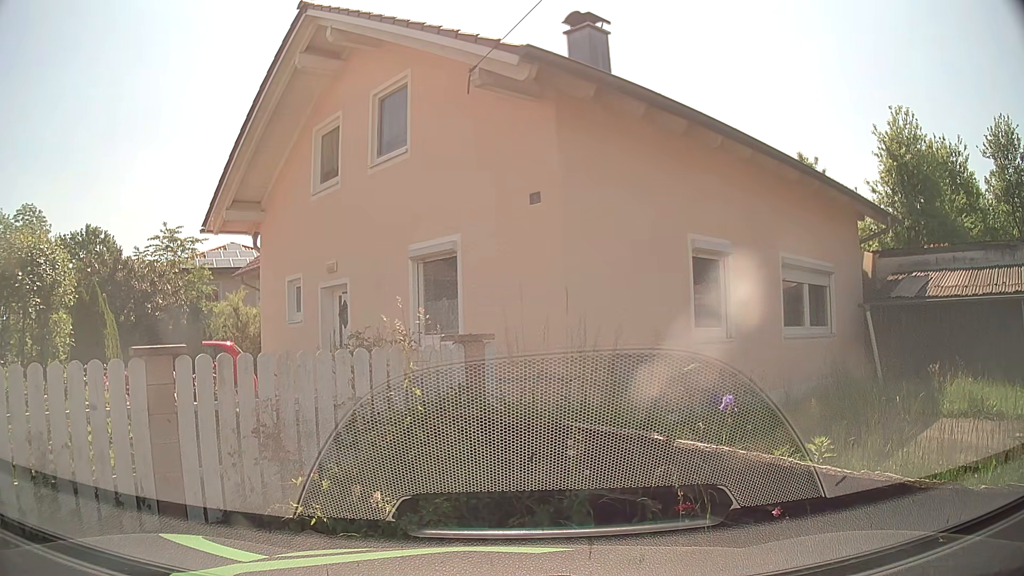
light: Day
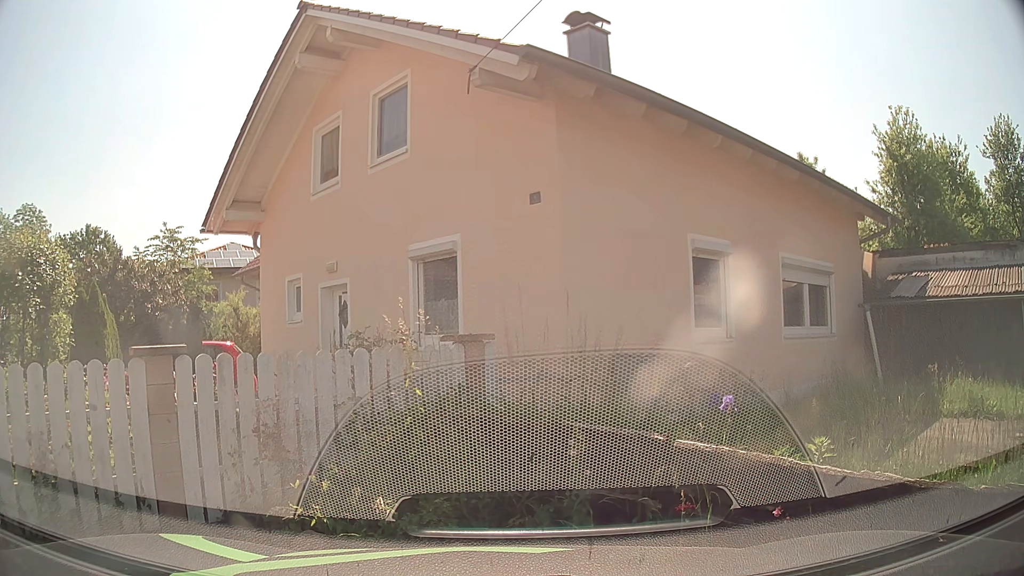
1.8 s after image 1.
(0.0, 0.0) m; 0°
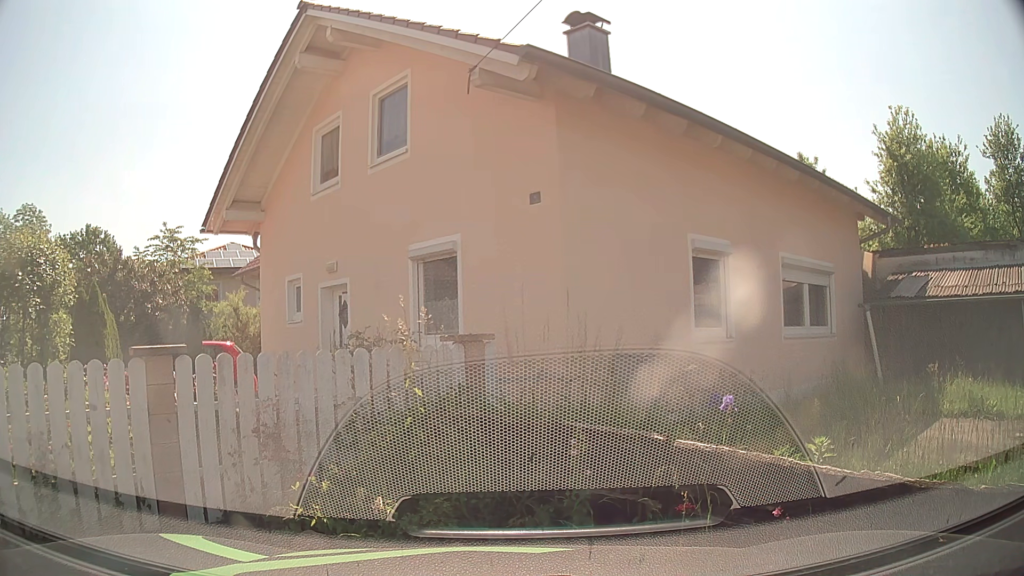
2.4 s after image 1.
(0.0, 0.0) m; 0°
